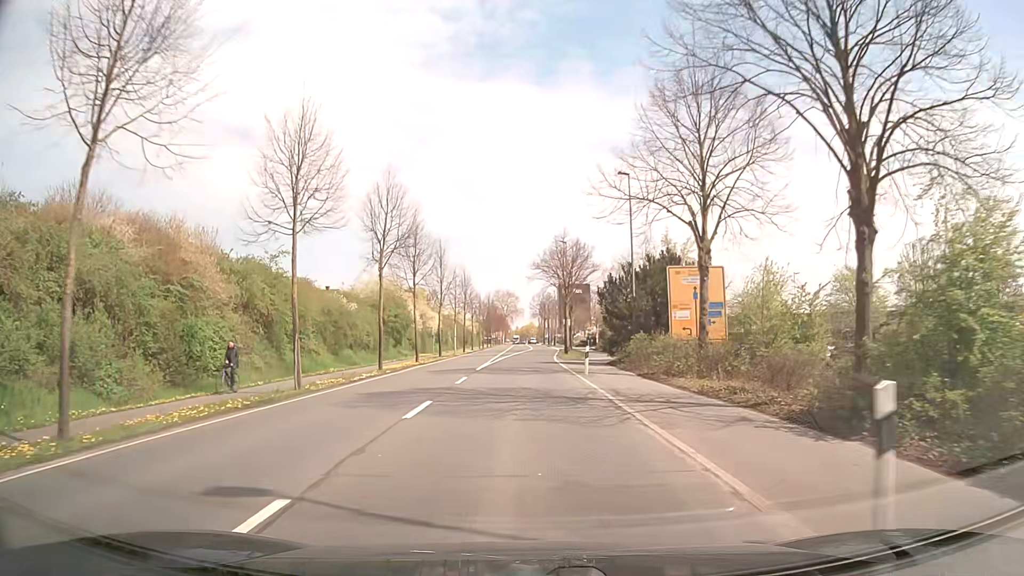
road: secondary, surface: asphalt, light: Day
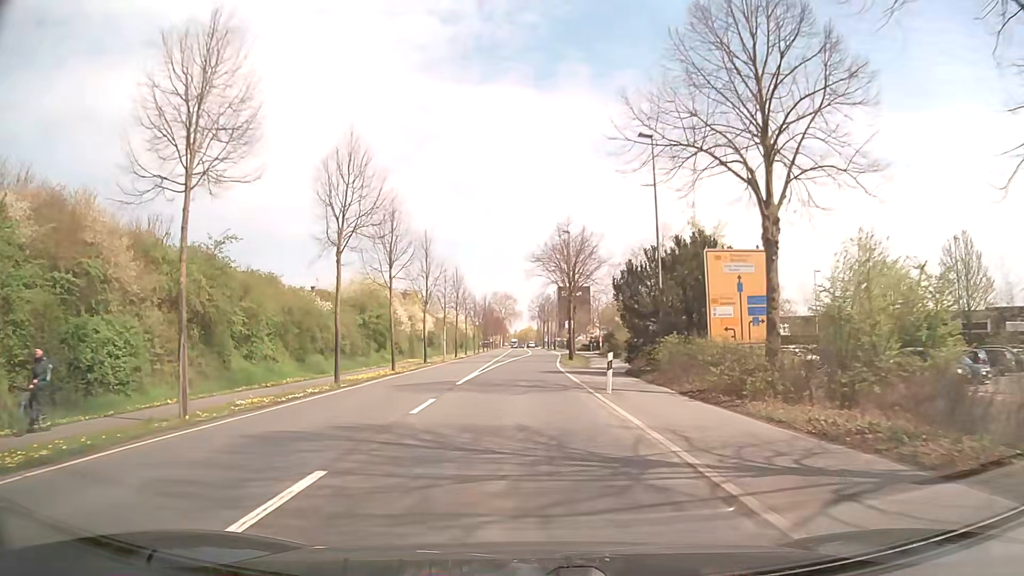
(0.0, +7.7) m; 0°
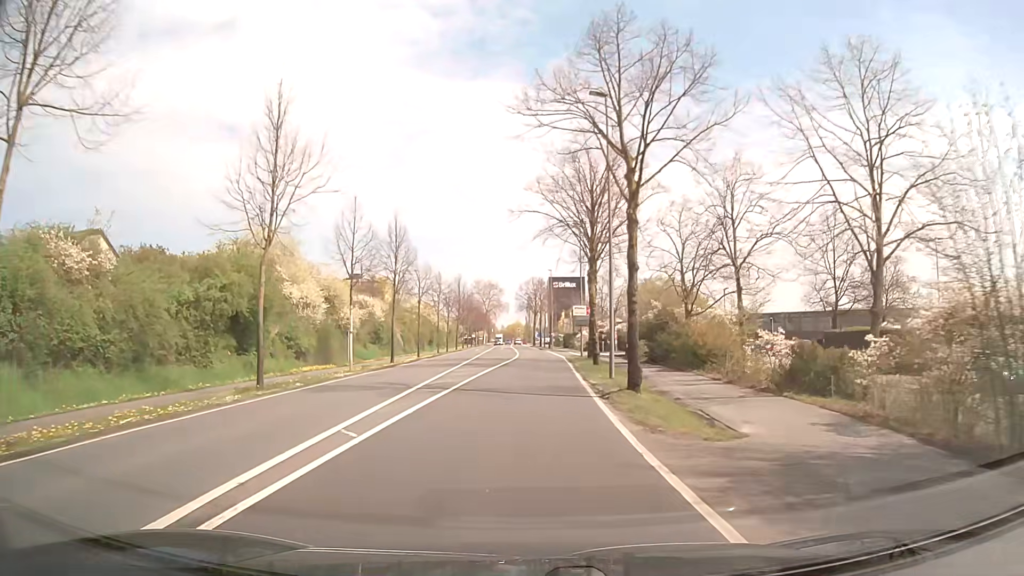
(+0.1, +30.6) m; +1°
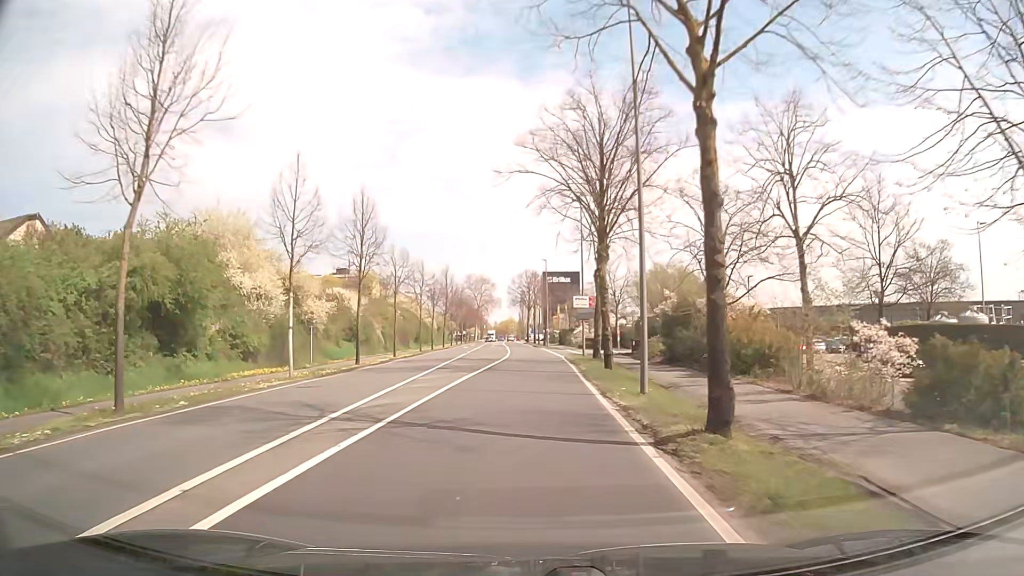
(0.0, +7.7) m; +1°
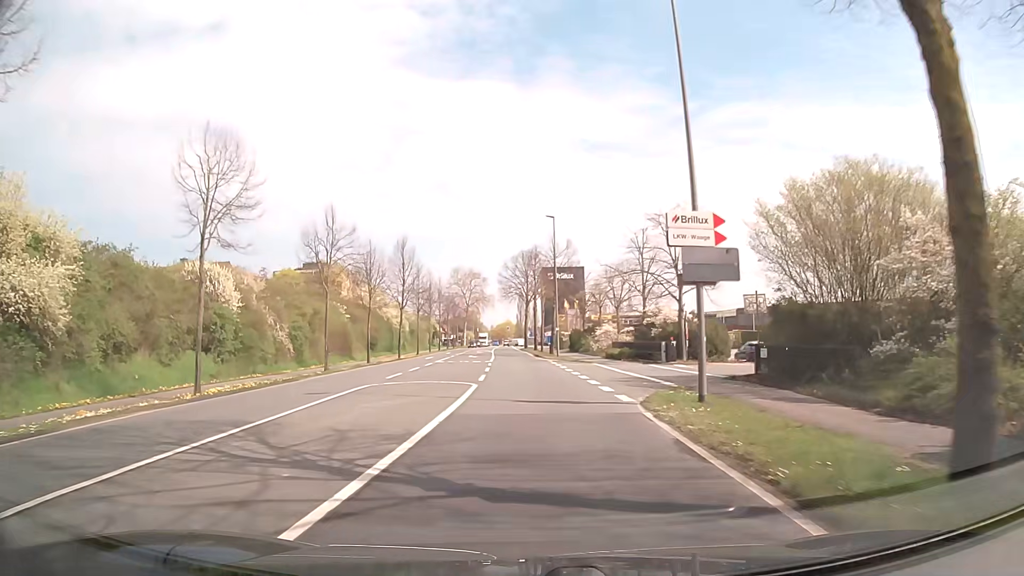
(-0.1, +30.7) m; 0°
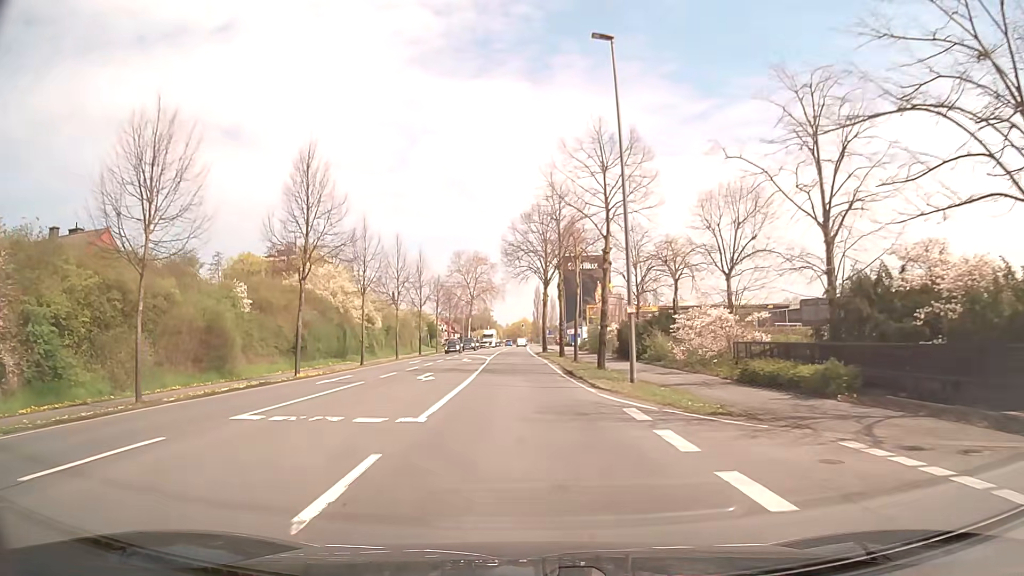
(0.0, +30.7) m; -1°
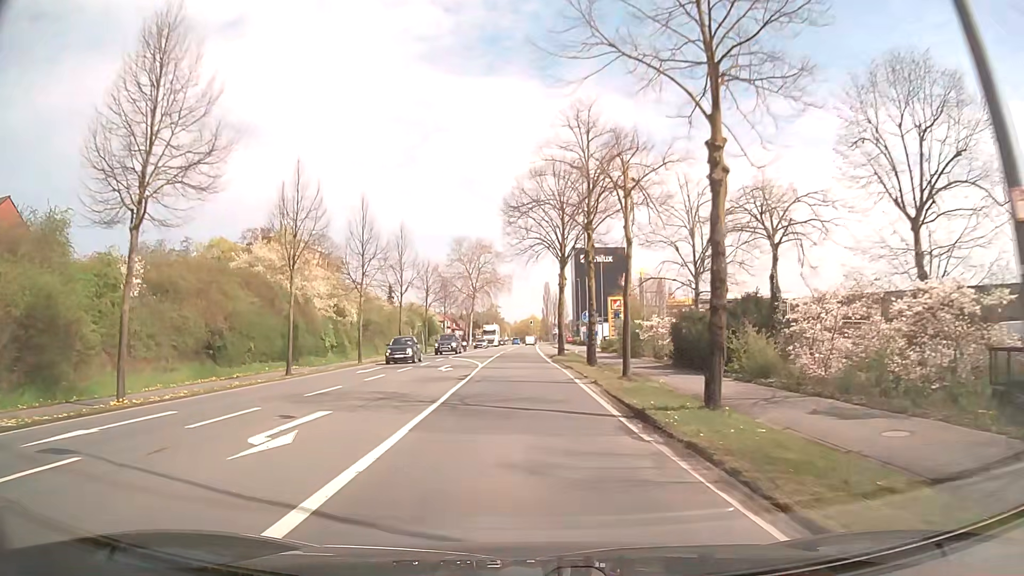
(-0.1, +15.3) m; -1°
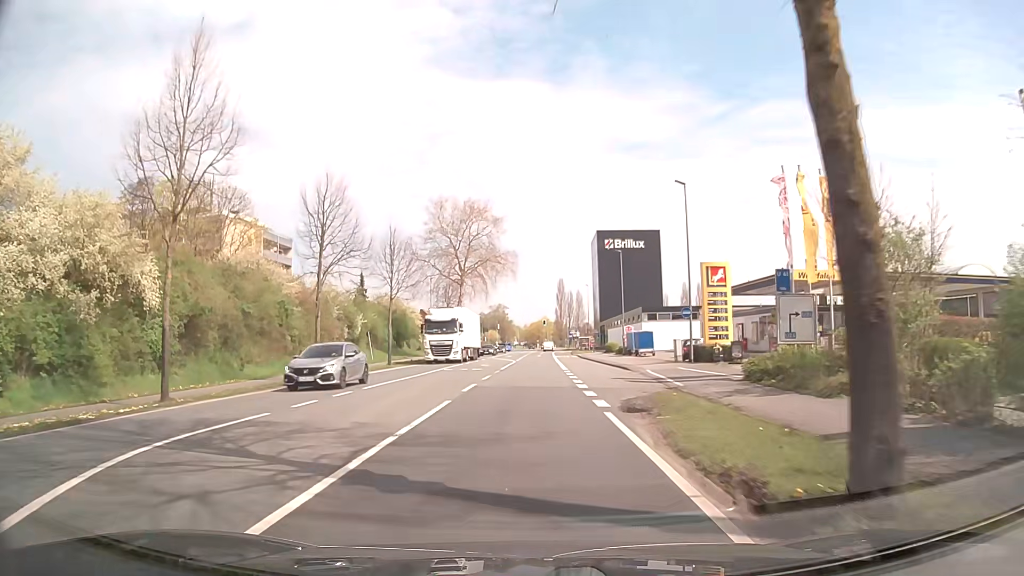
(-0.2, +38.1) m; -1°
